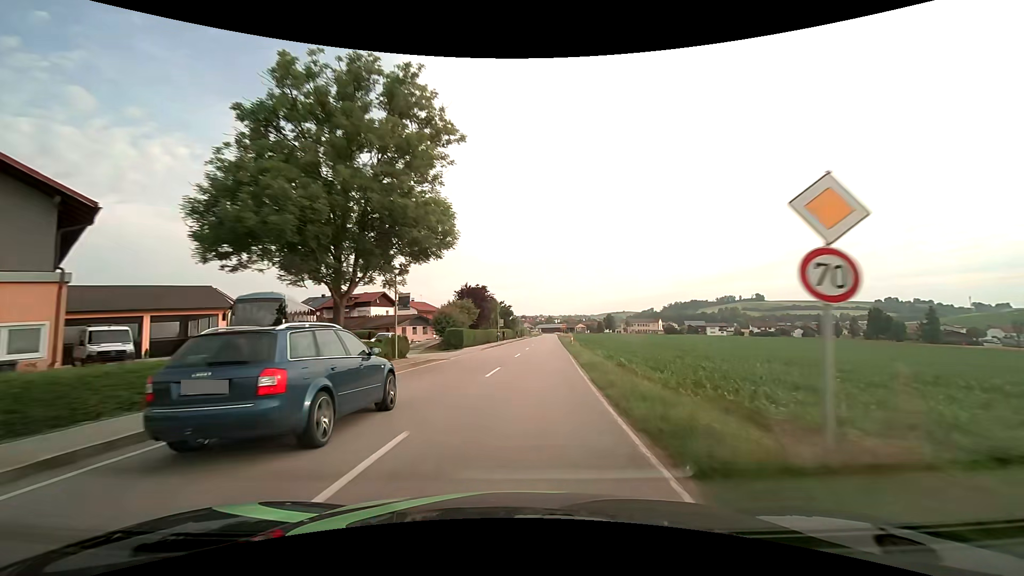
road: secondary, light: Day
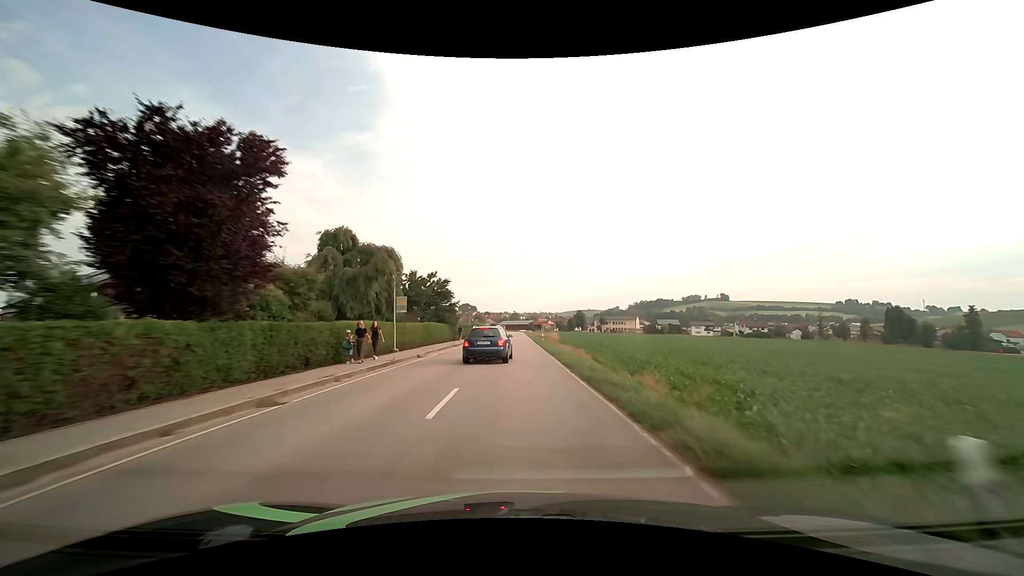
(+2.0, +43.1) m; +4°
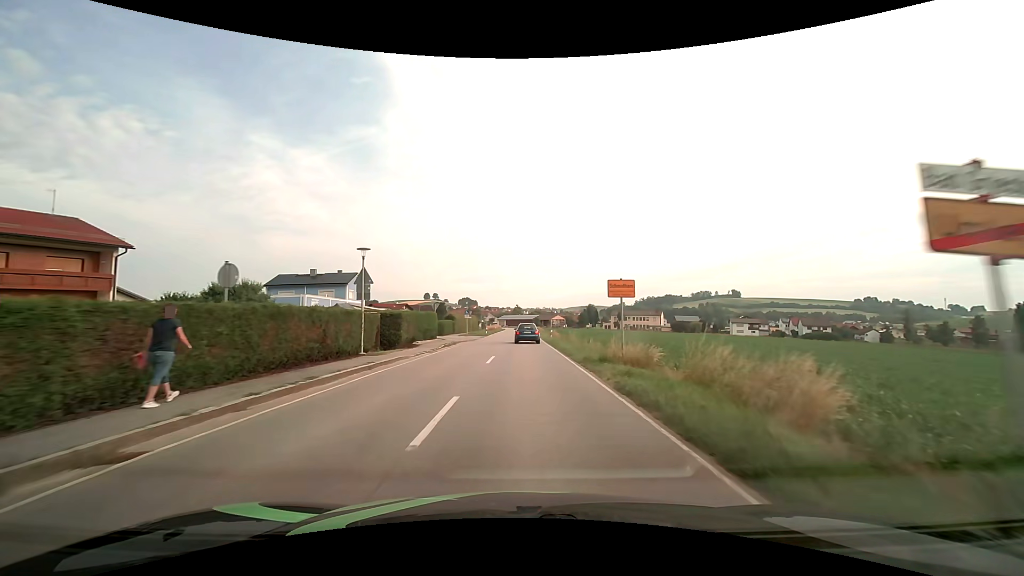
(-0.3, +49.0) m; 0°
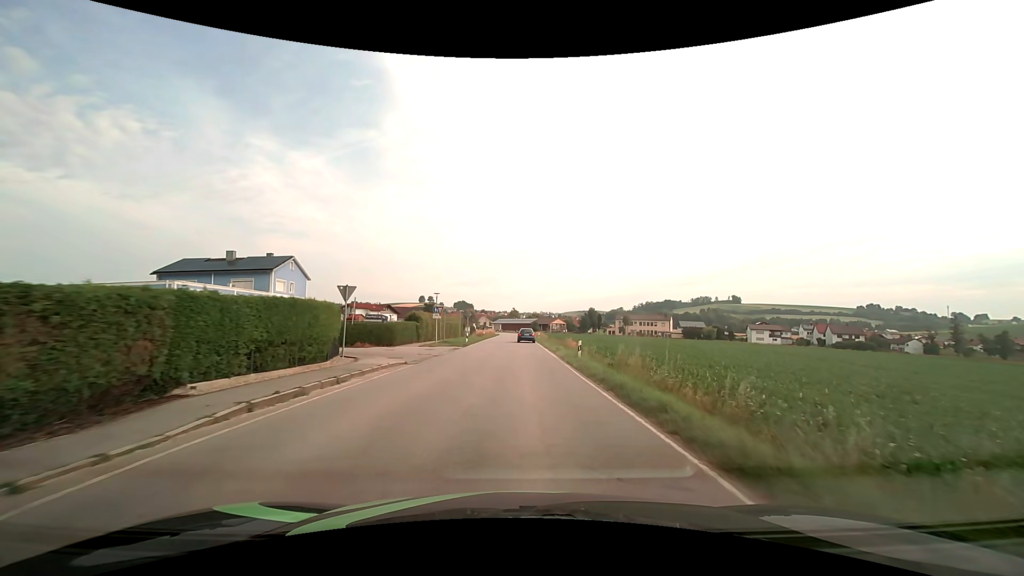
(0.0, +22.3) m; 0°
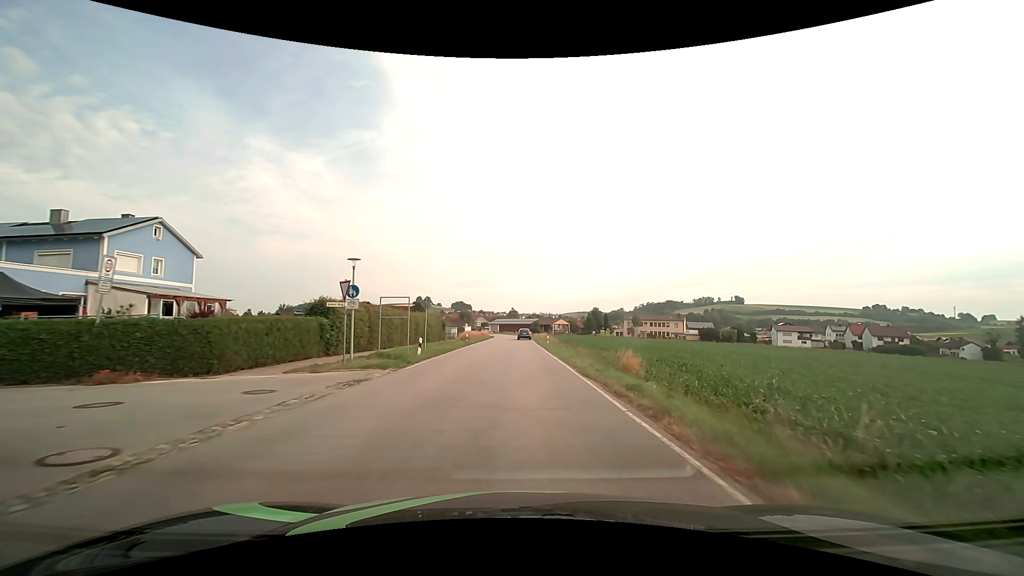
(-0.1, +22.0) m; 0°
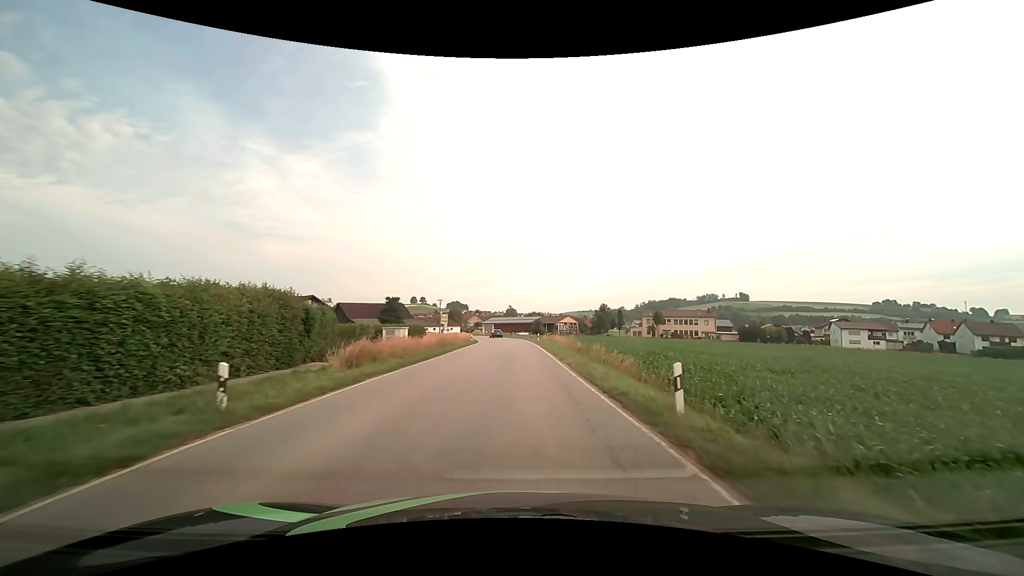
(+0.1, +38.7) m; 0°
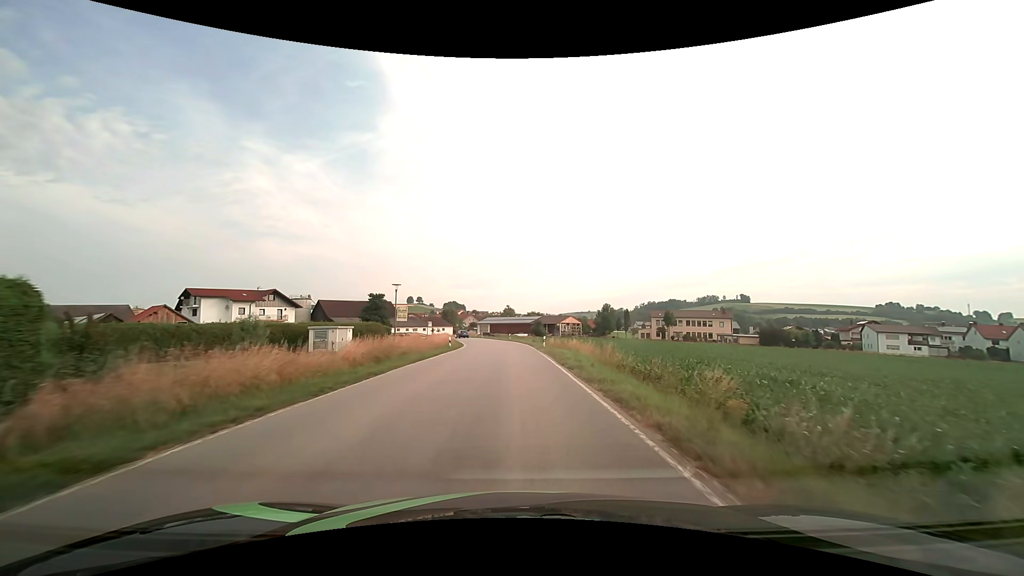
(0.0, +16.3) m; 0°
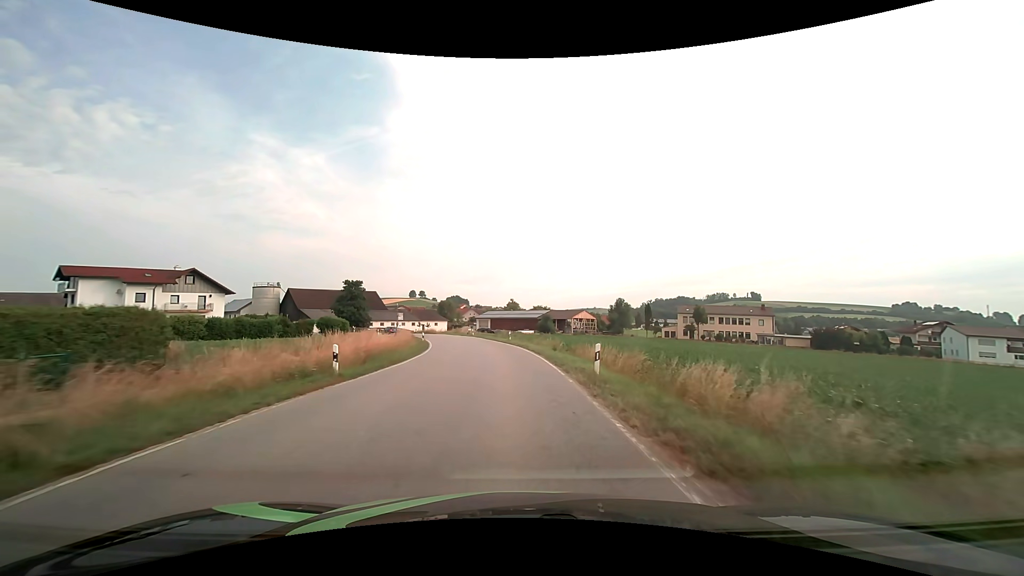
(0.0, +24.7) m; -1°
(0, +10) (0, +20) (-1, +30) (-2, +40) (-4, +50) (-6, +59) (-9, +69) (-13, +78) (-17, +88) (-22, +96) m
